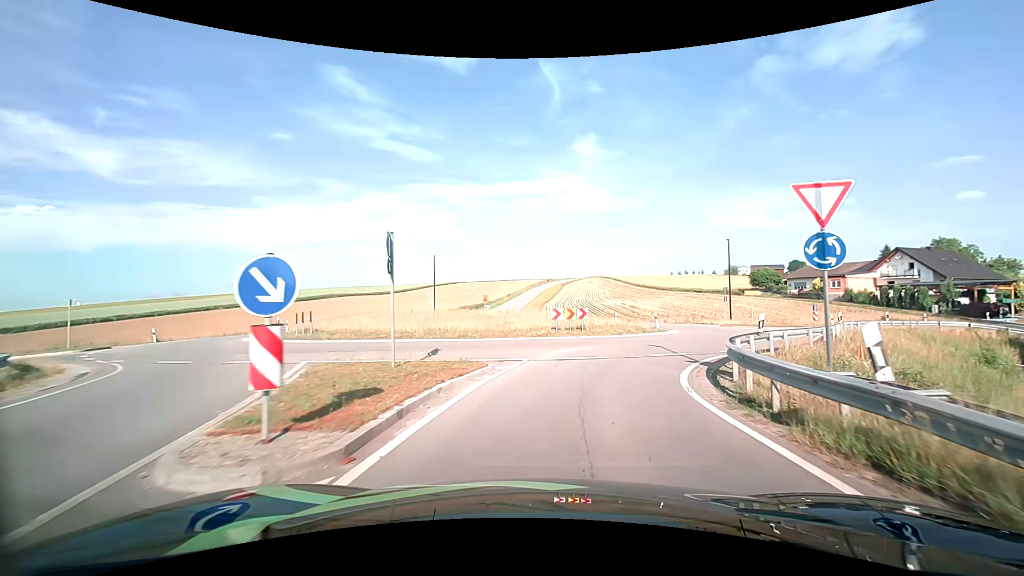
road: tertiary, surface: asphalt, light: Day
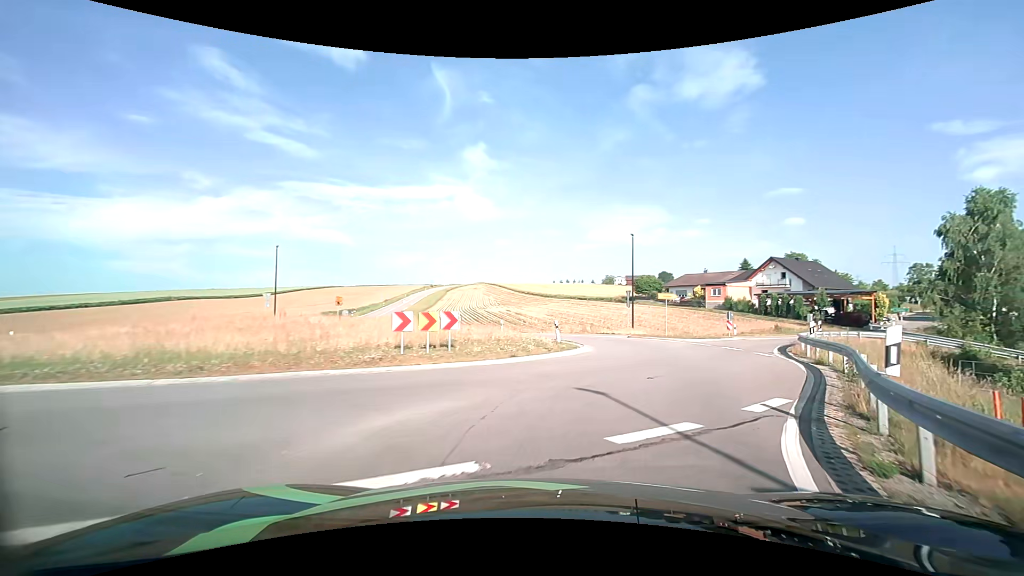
(+0.9, +10.3) m; +12°
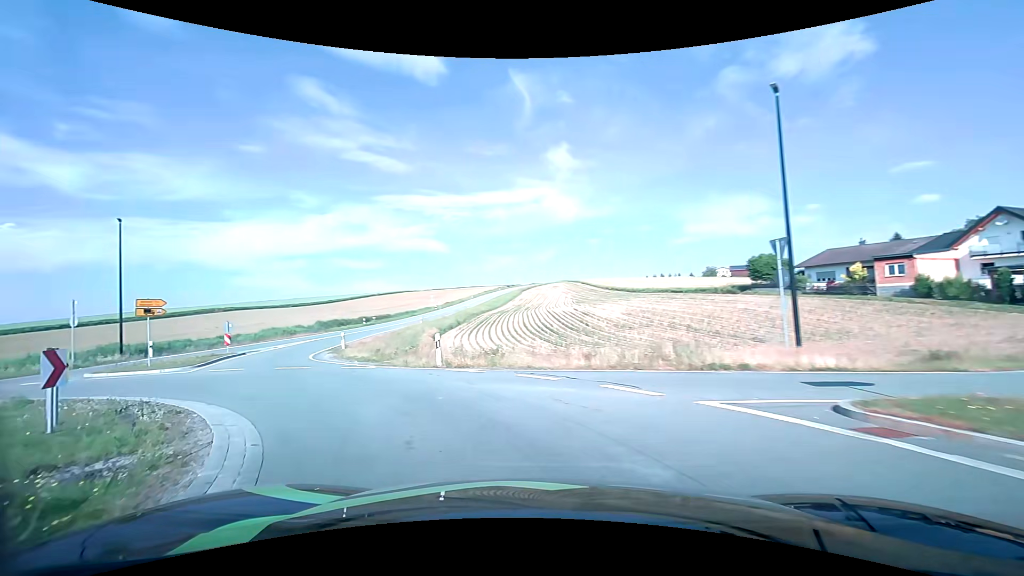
(+4.5, +25.1) m; -7°
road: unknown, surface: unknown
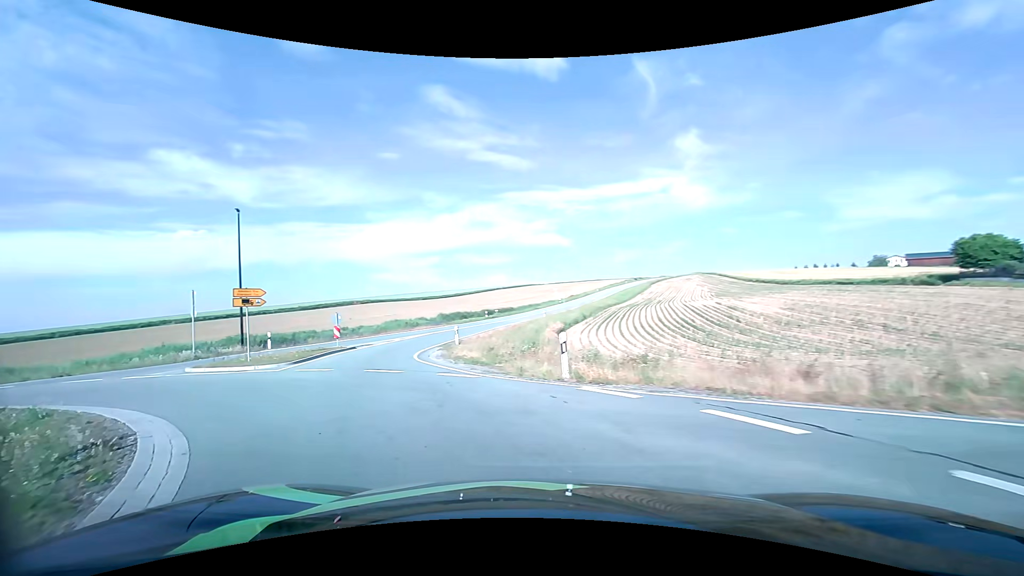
(-0.6, +4.9) m; -14°
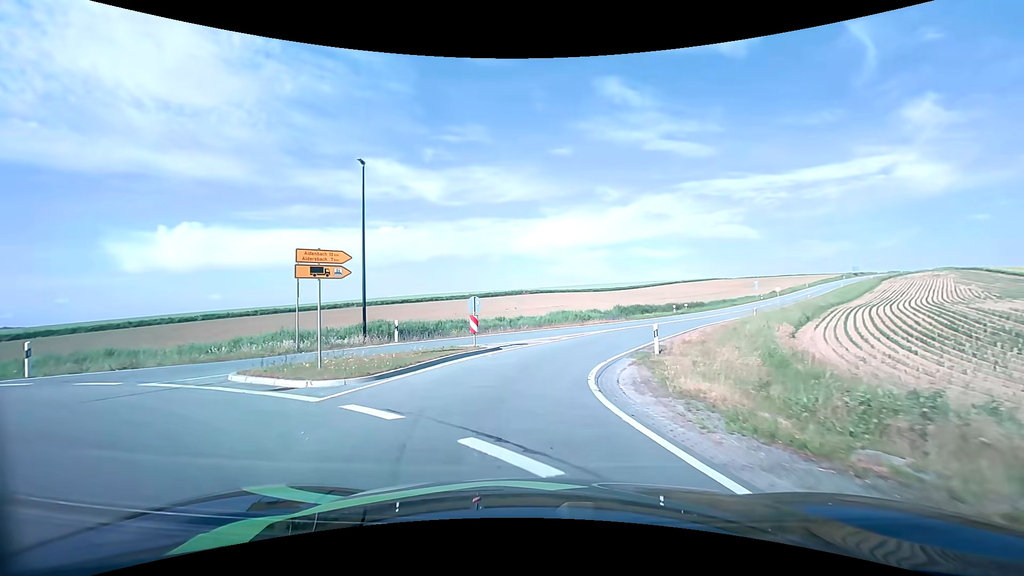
(-2.3, +9.8) m; -22°
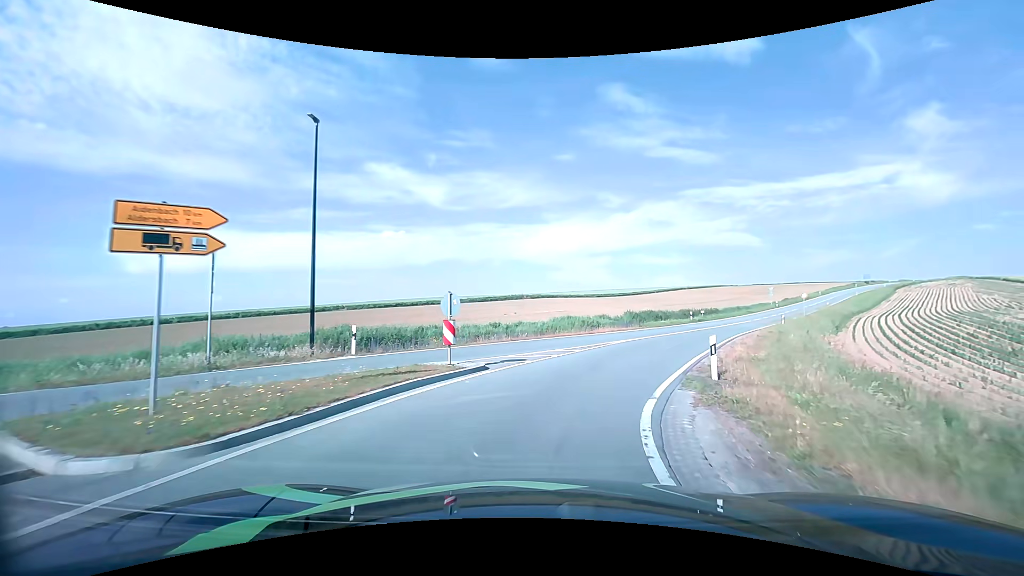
(-0.1, +5.4) m; -1°
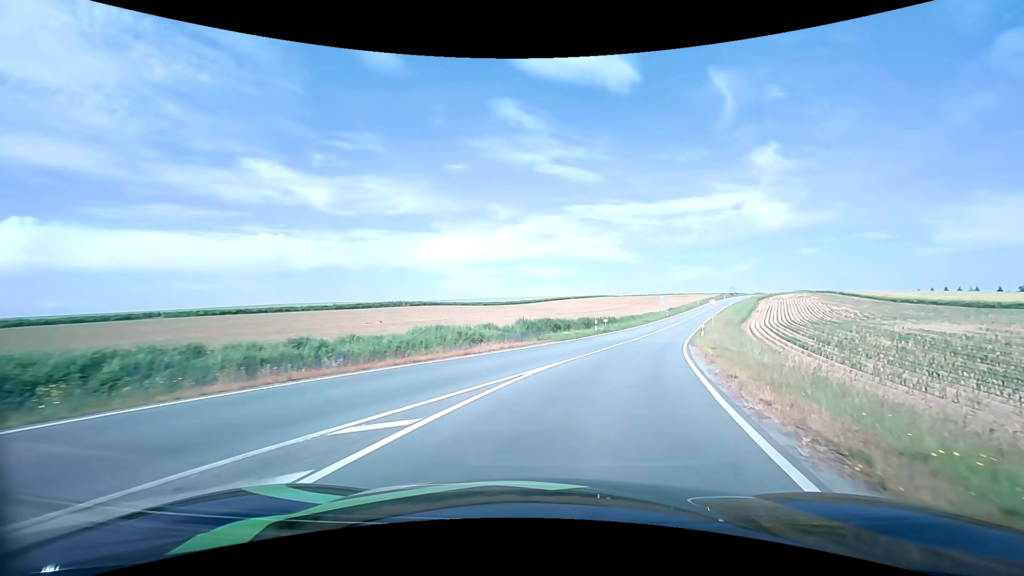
(+1.2, +12.2) m; +12°
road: tertiary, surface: asphalt
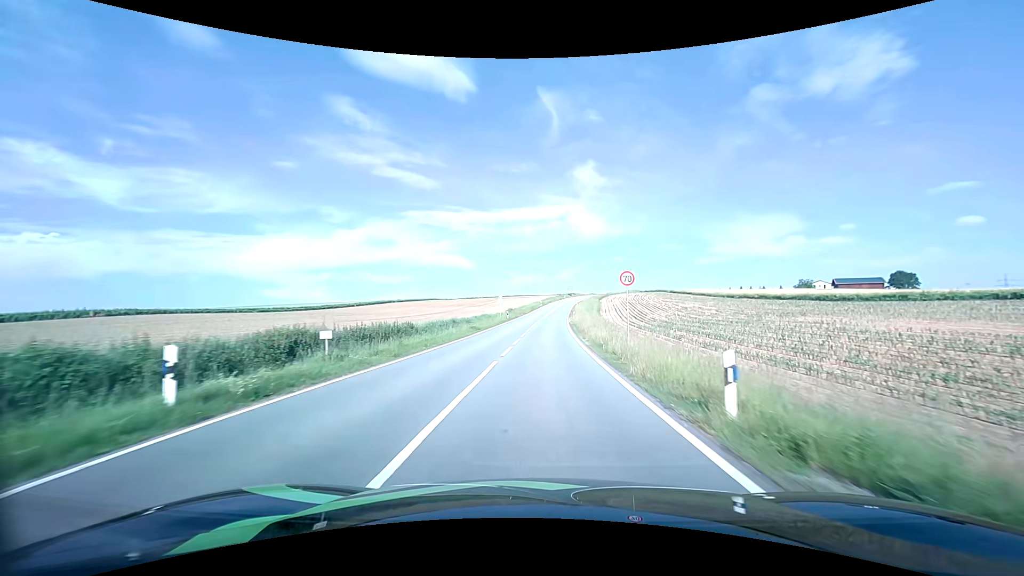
(+7.2, +32.3) m; +19°
(0, +10) (0, +20) (0, +30) (+1, +40) (+1, +50) (+2, +60) (+2, +70) (+3, +80) (+4, +90) (+5, +100) m
